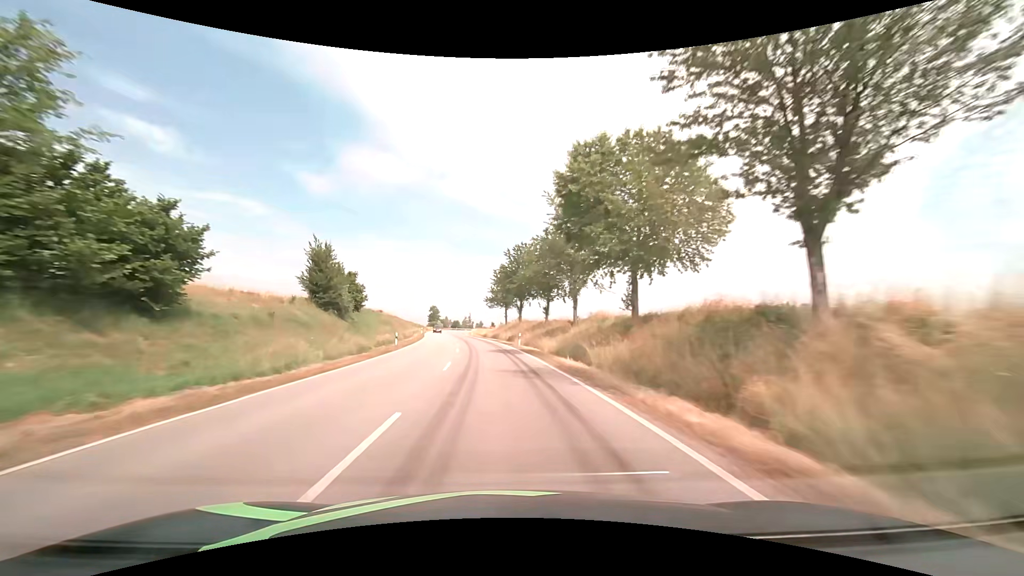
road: secondary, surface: asphalt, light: Day
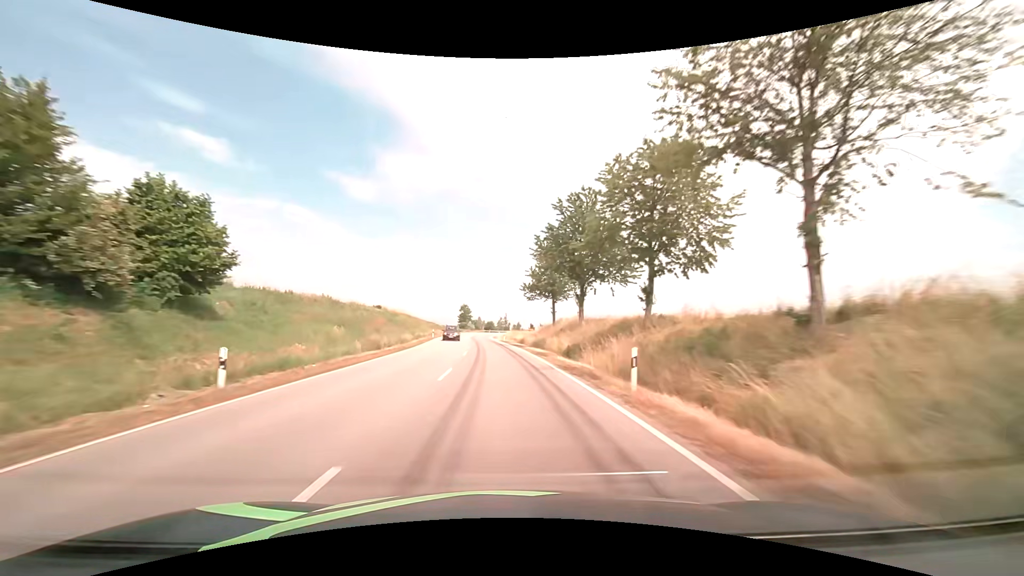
(-1.1, +27.2) m; -4°
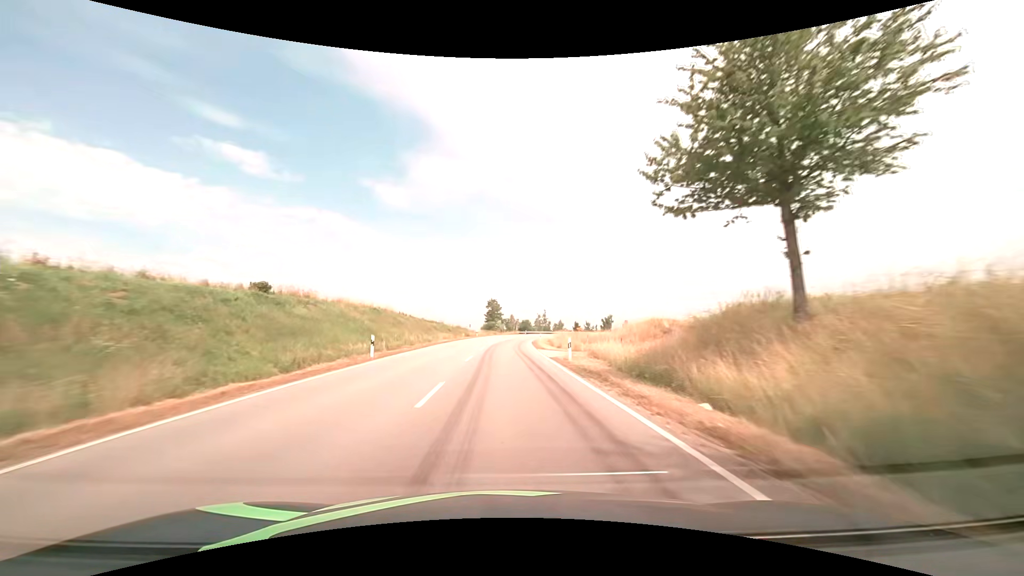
(-1.5, +40.7) m; -4°
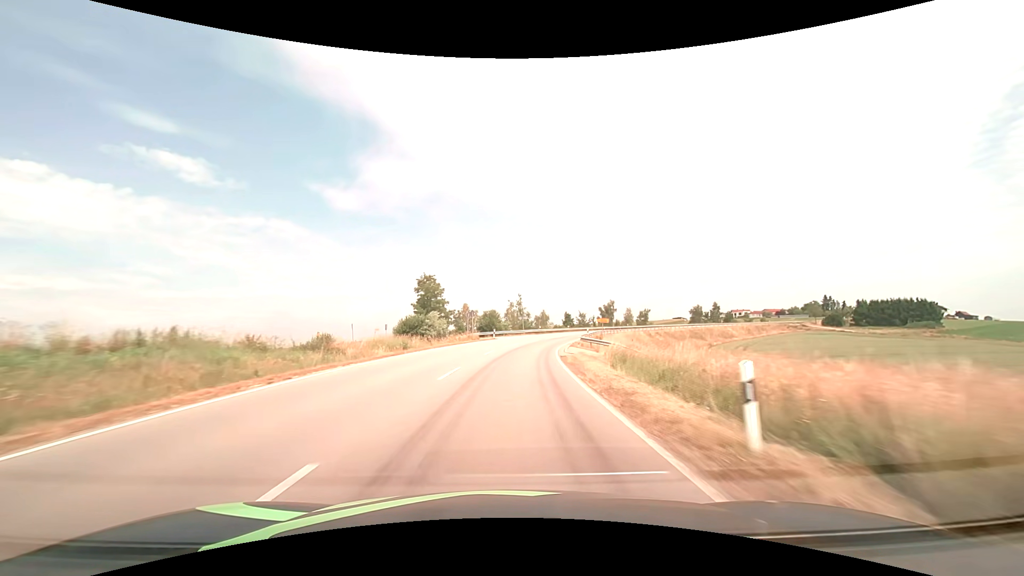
(+1.4, +67.8) m; +4°
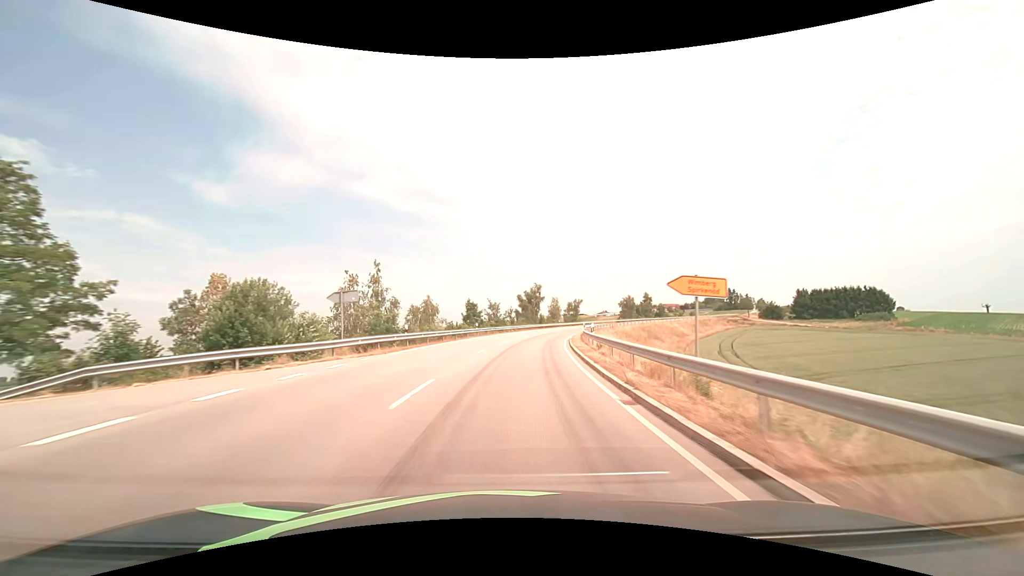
(+4.5, +52.1) m; +12°
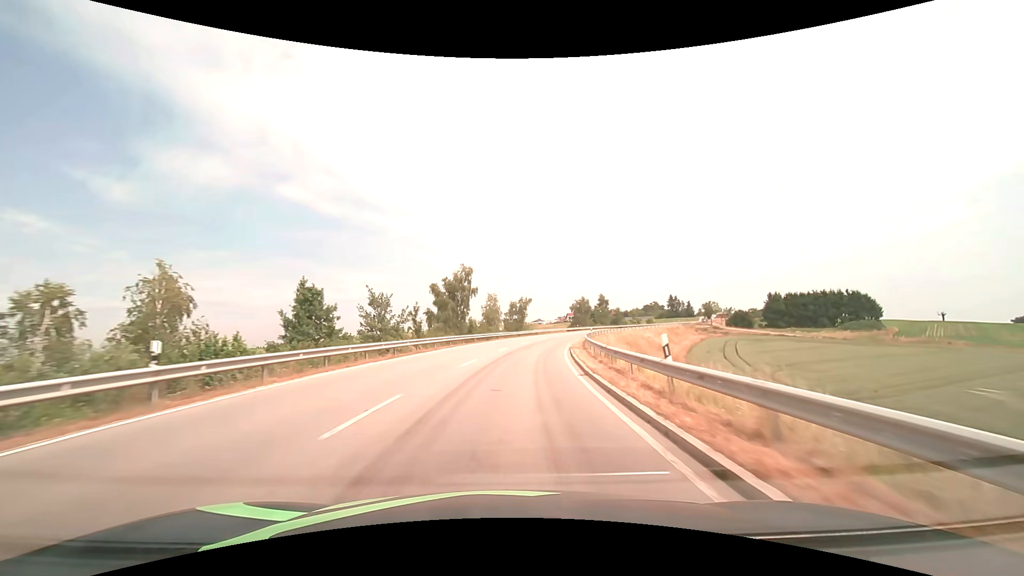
(+2.4, +37.3) m; +8°
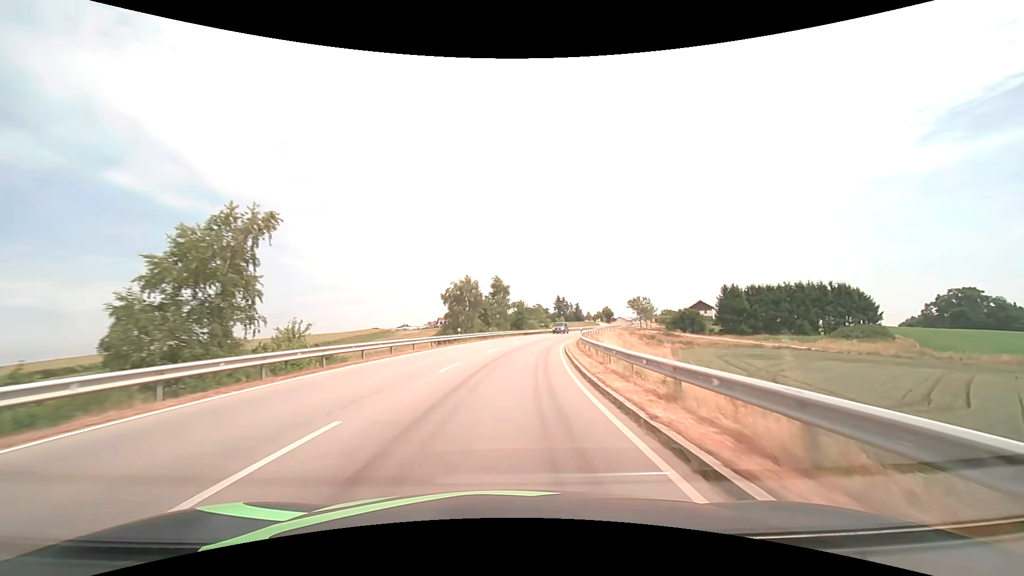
(+7.6, +61.5) m; +15°
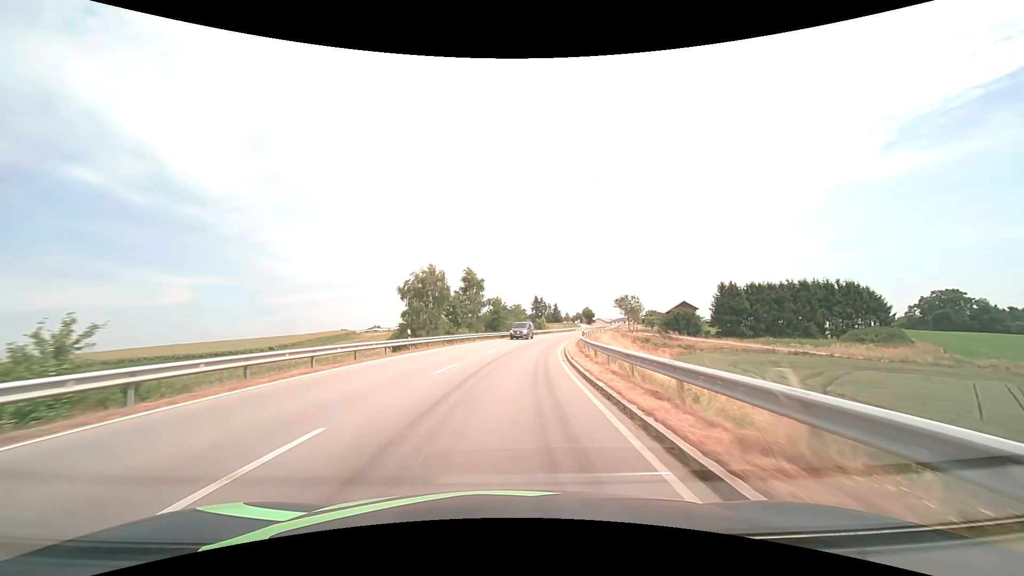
(+0.3, +12.5) m; +3°
(0, +10) (+1, +20) (+2, +30) (+3, +40) (+4, +50) (+6, +60) (+9, +69) (+11, +79) (+14, +89) (+17, +98) m
